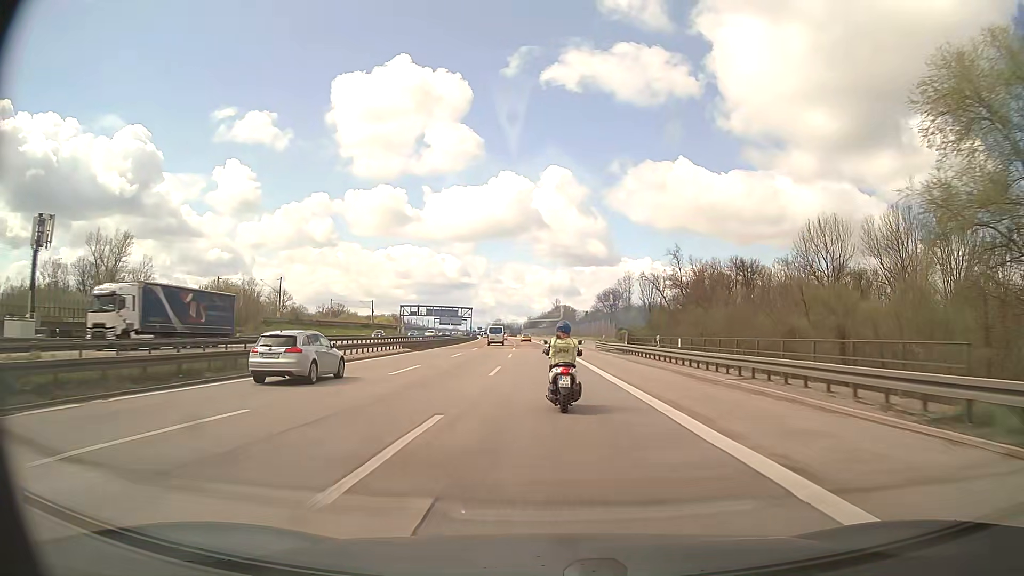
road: motorway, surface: asphalt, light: Day
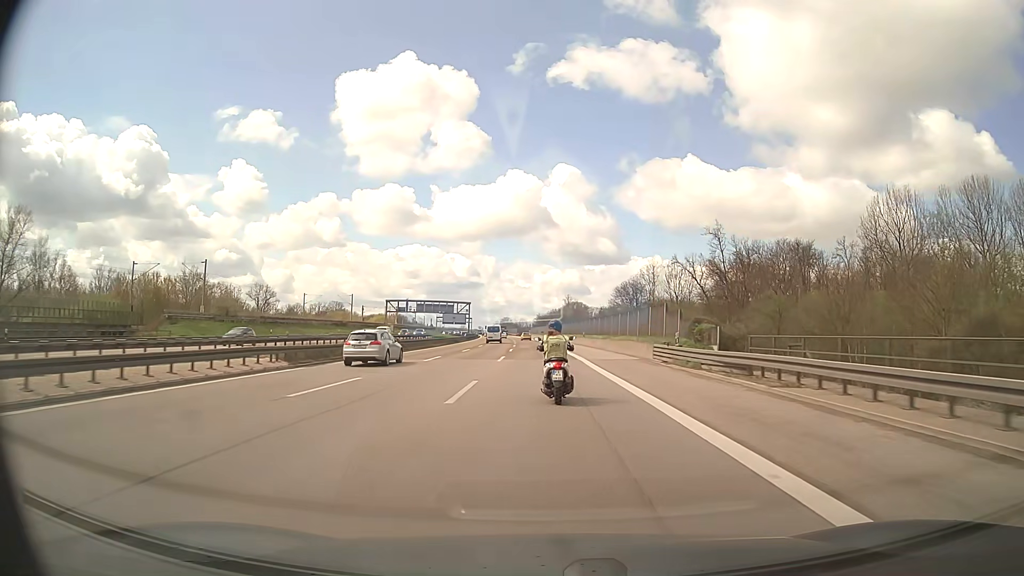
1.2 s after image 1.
(-0.1, +28.0) m; -1°
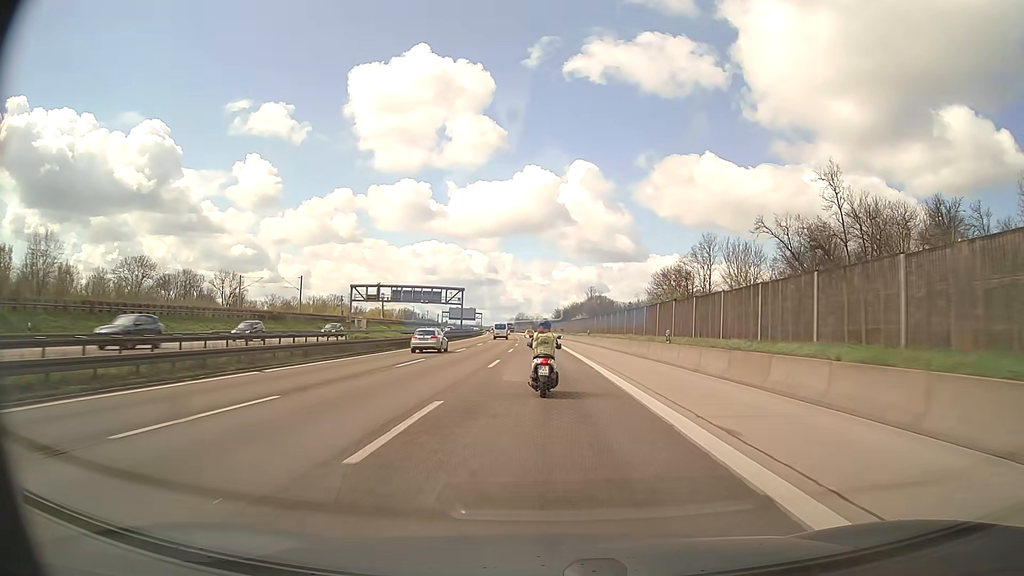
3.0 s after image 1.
(-0.5, +42.7) m; -2°
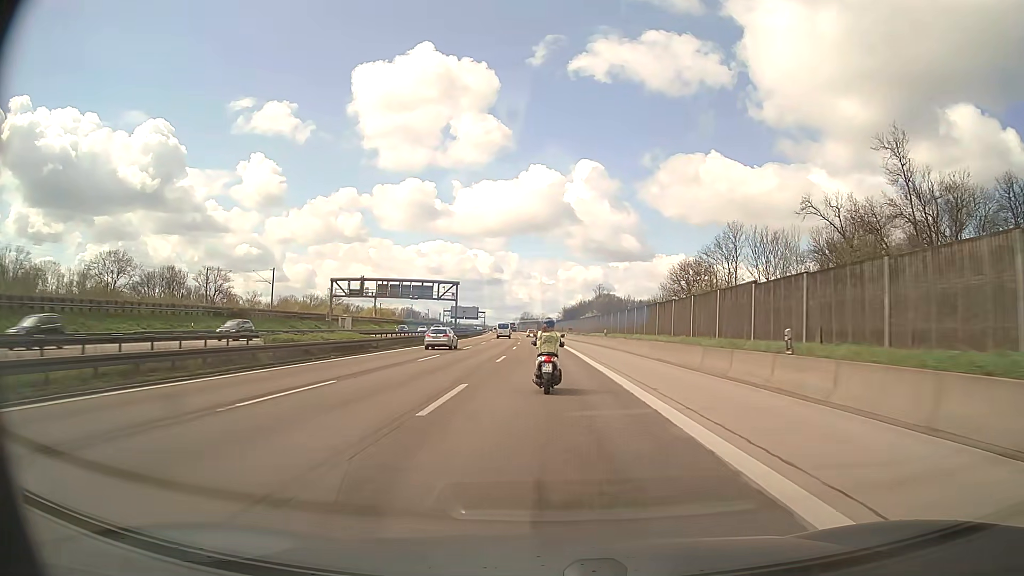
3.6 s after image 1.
(-0.1, +14.3) m; -1°
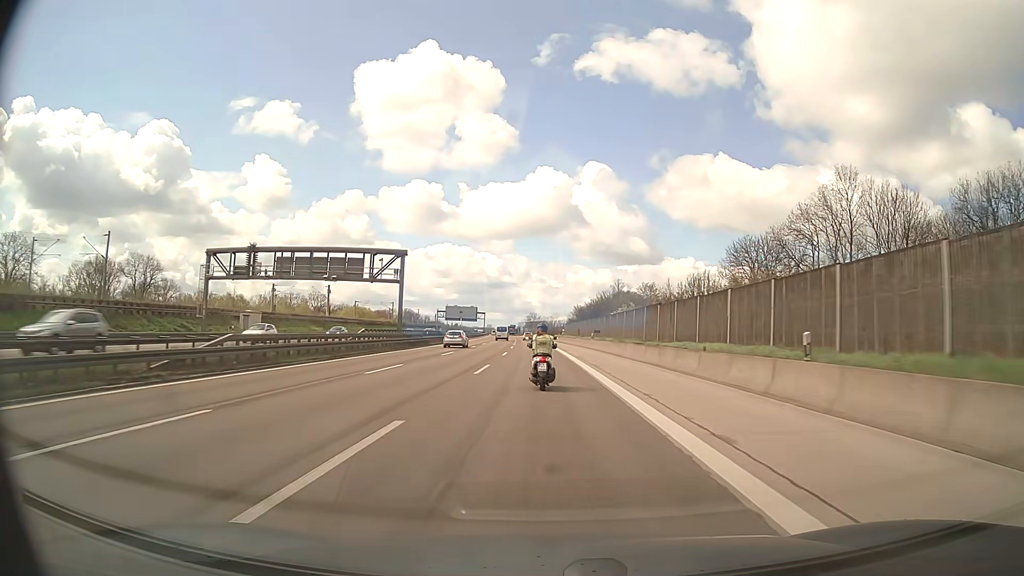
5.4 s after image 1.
(-0.2, +43.1) m; -1°
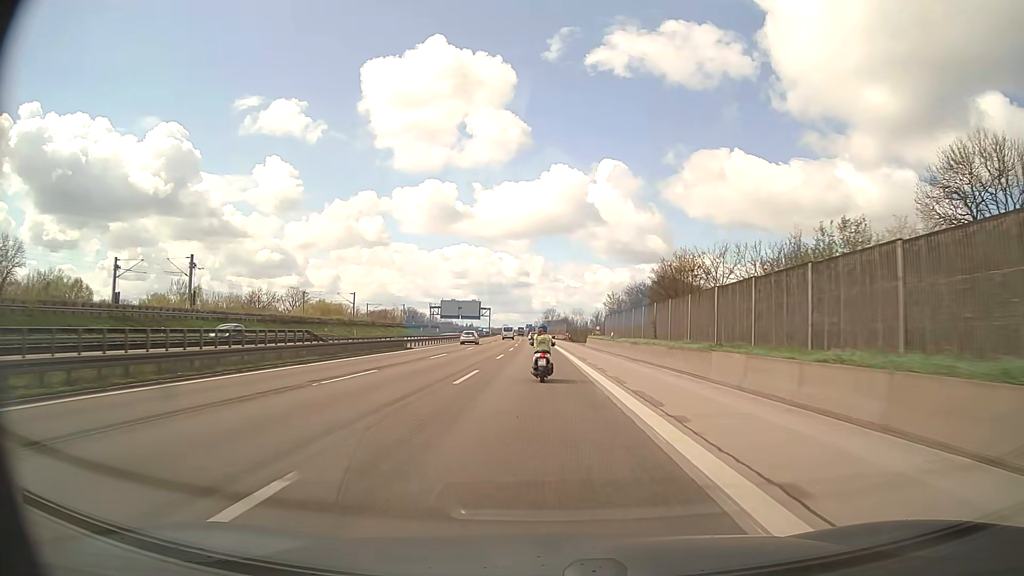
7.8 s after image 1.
(-0.8, +58.8) m; -2°
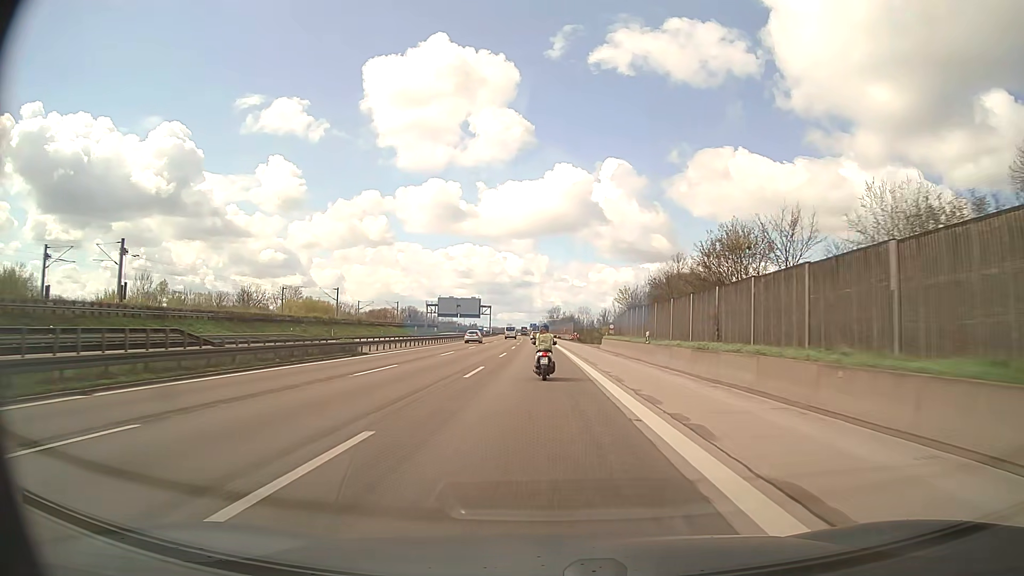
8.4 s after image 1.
(0.0, +15.0) m; 0°
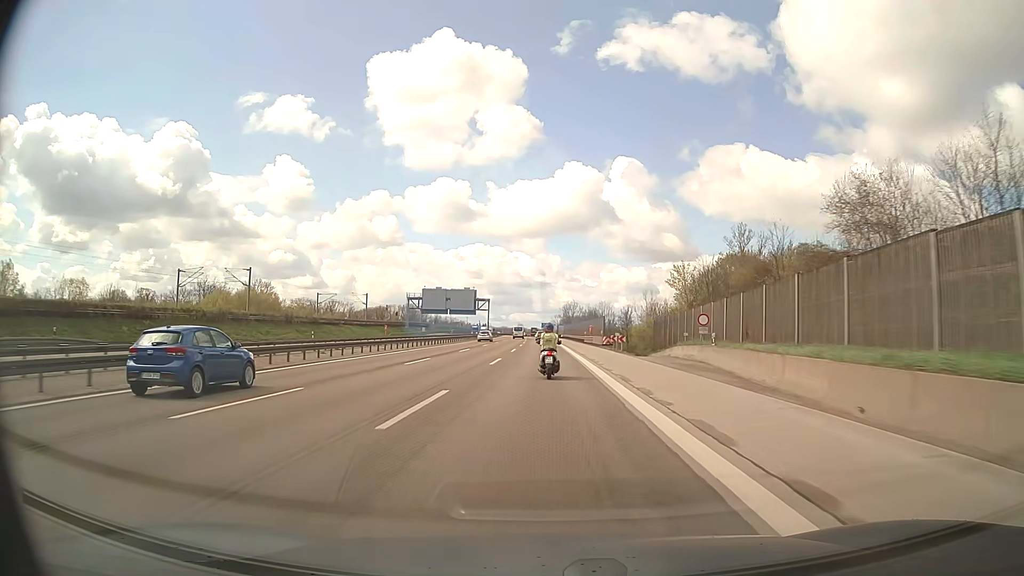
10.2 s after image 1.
(-0.4, +45.5) m; -1°
(0, +10) (0, +20) (0, +30) (0, +40) (0, +50) (0, +60) (0, +70) (-1, +80) (-1, +90) (-1, +100) m
